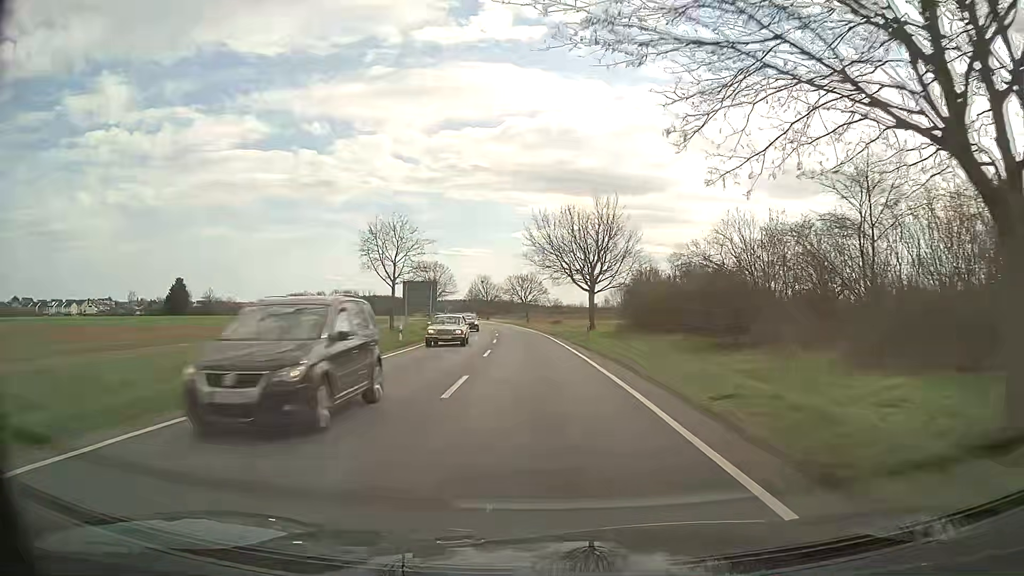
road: secondary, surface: asphalt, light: Day
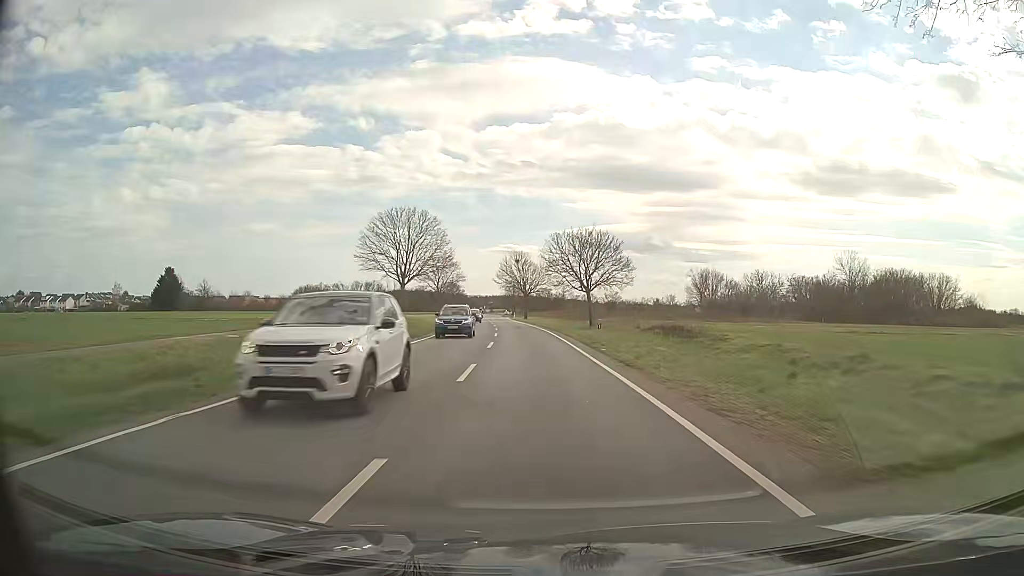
(-2.0, +53.8) m; -4°
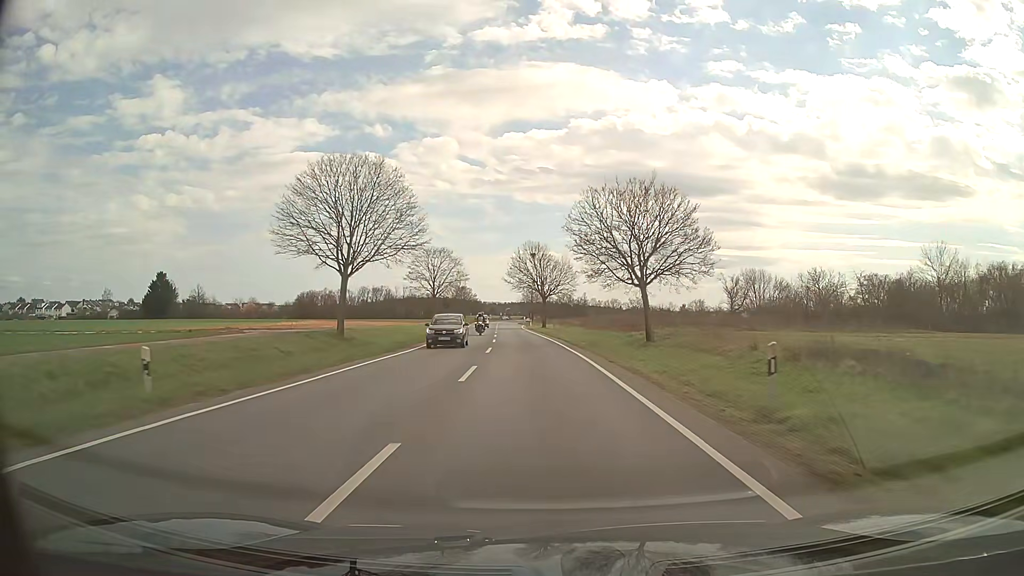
(-0.3, +21.5) m; -2°
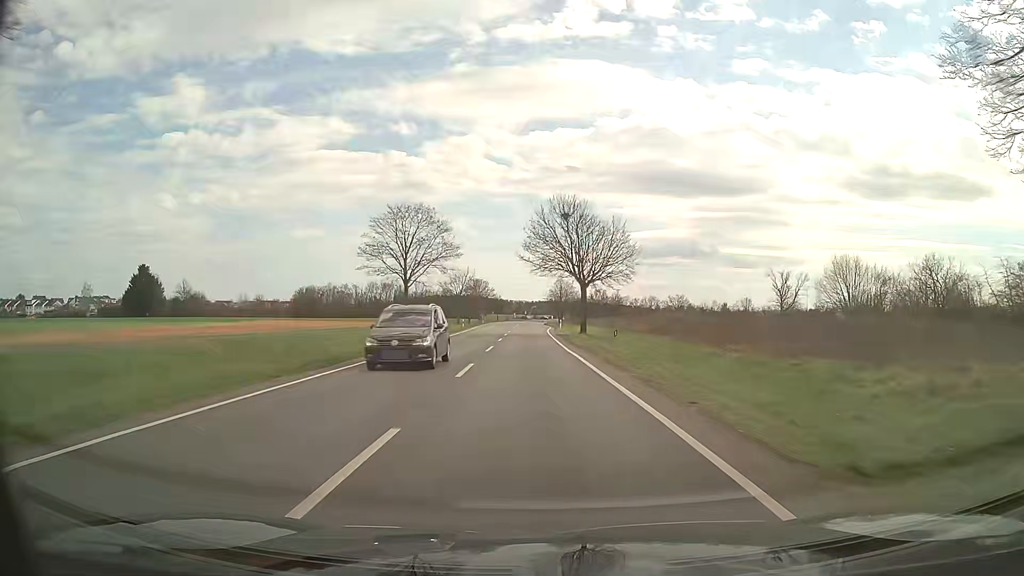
(-0.7, +32.2) m; -2°
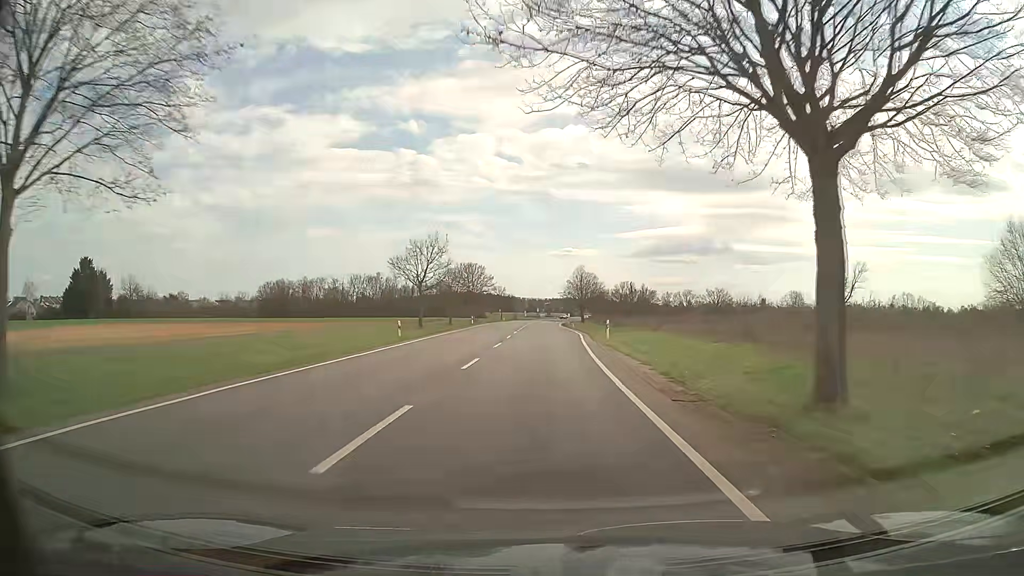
(-0.6, +43.0) m; -1°
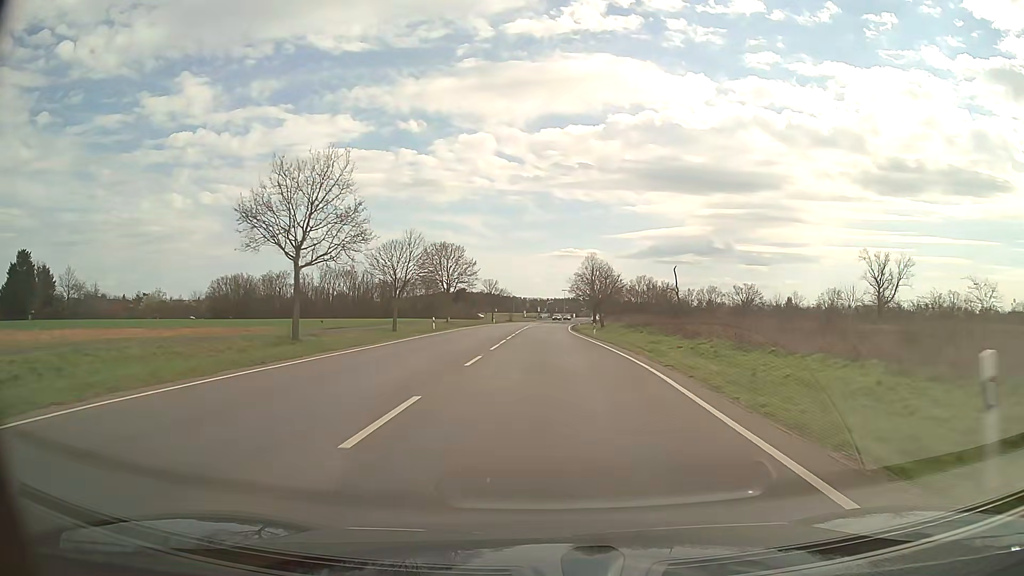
(0.0, +32.2) m; 0°
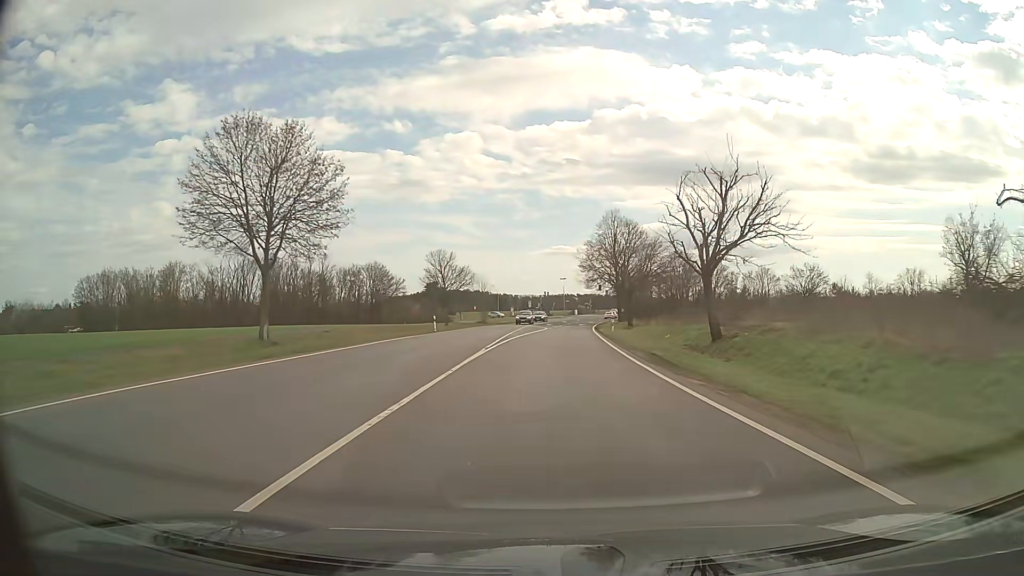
(-0.1, +53.7) m; 0°
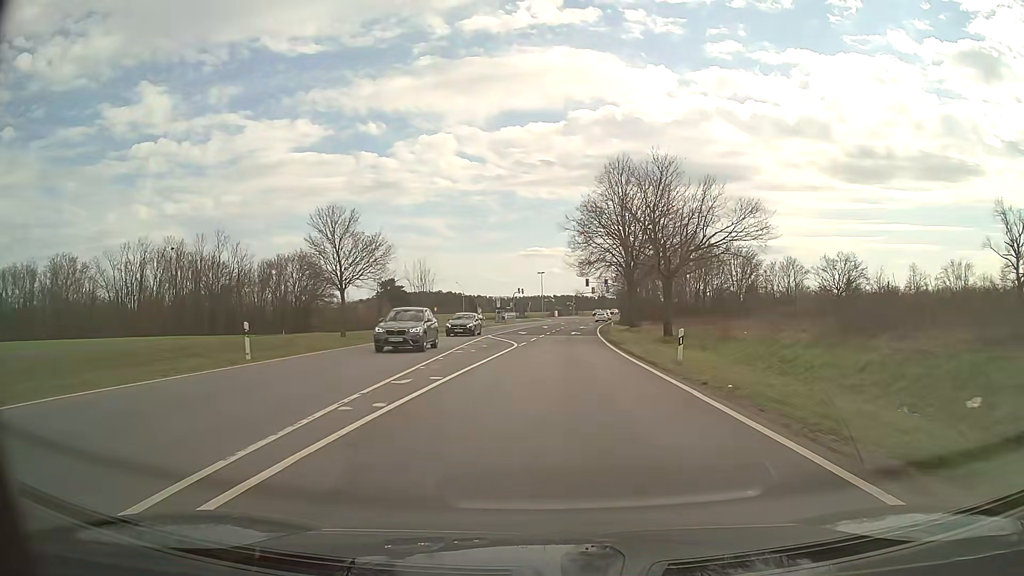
(+0.5, +29.6) m; +2°
(0, +10) (0, +20) (+1, +30) (+2, +40) (+2, +50) (+3, +60) (+4, +70) (+6, +80) (+7, +90) (+8, +100) m
